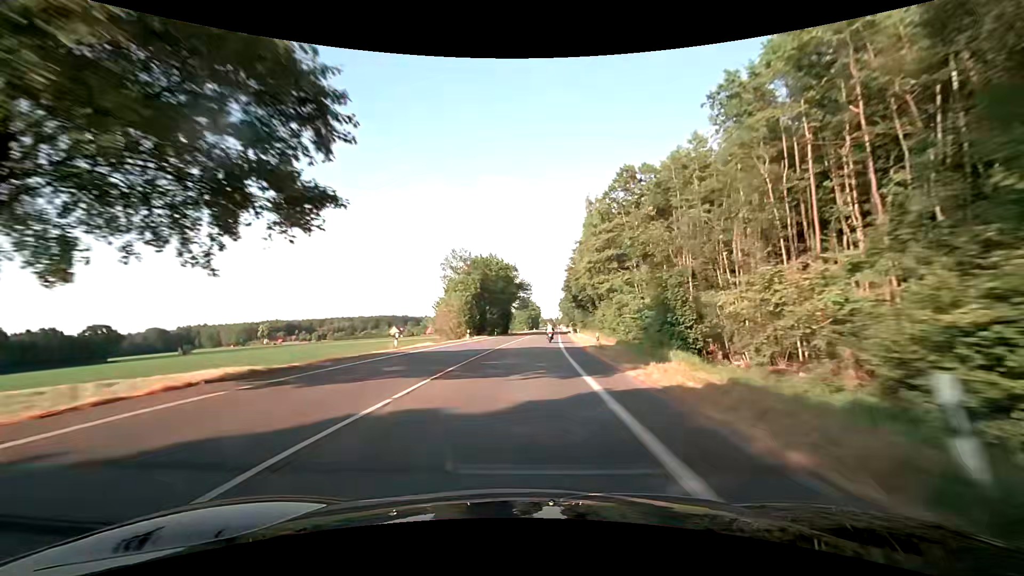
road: secondary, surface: asphalt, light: Day
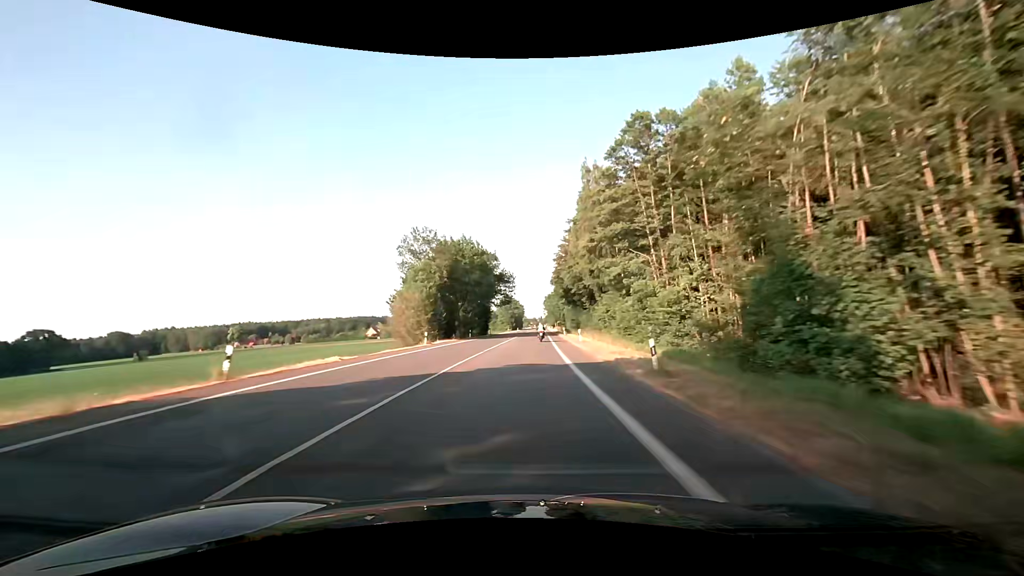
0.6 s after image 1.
(+0.3, +15.5) m; +2°
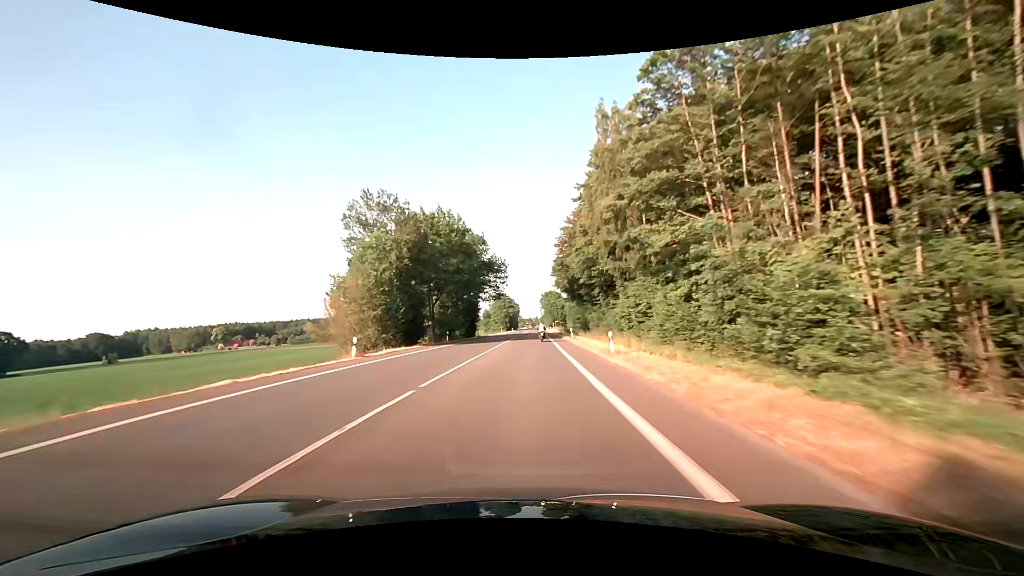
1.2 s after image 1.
(+0.2, +15.6) m; +1°
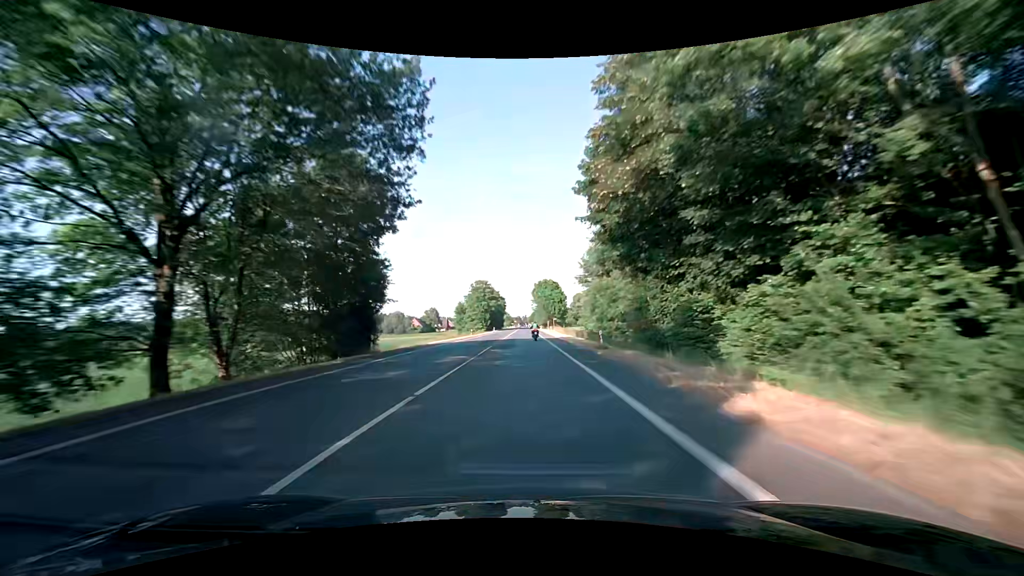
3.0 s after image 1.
(+0.7, +47.1) m; +1°
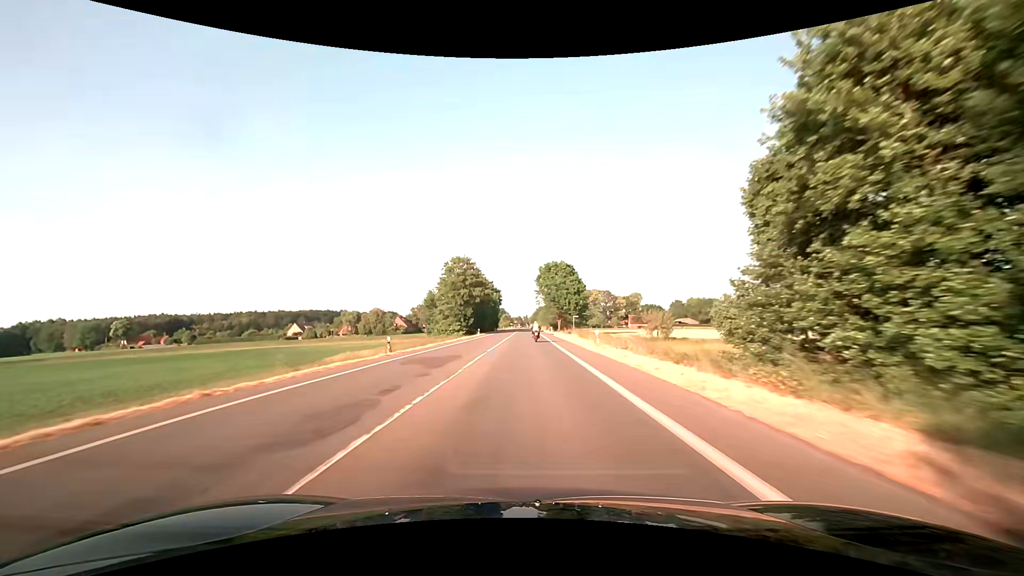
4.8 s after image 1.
(+0.2, +47.0) m; 0°
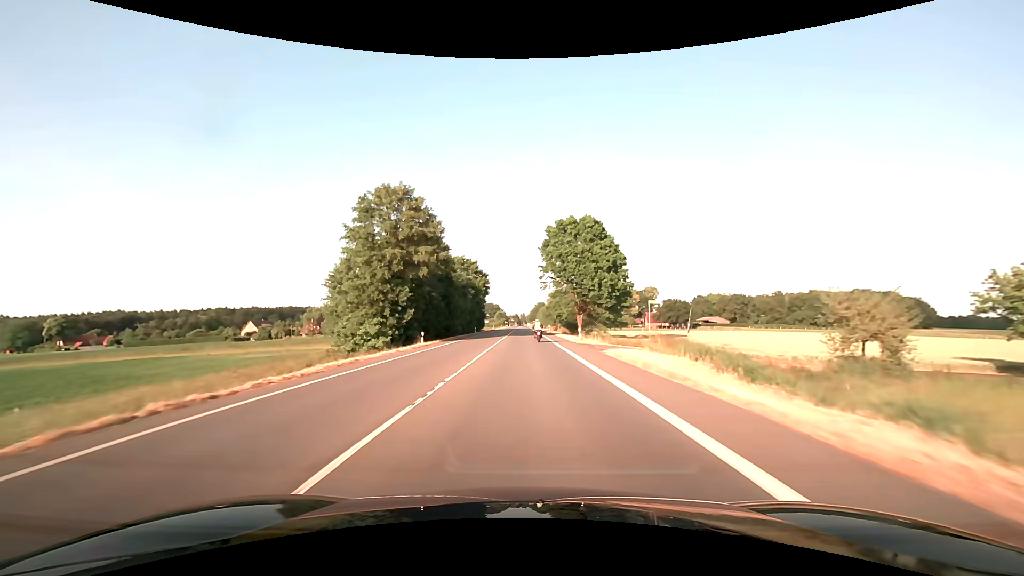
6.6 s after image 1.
(+0.1, +45.8) m; 0°
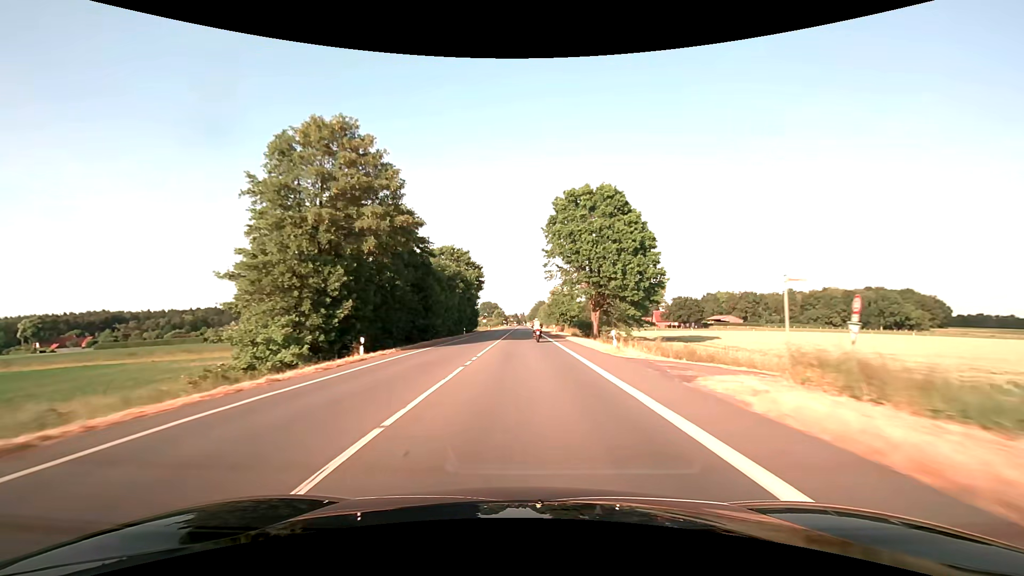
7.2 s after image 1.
(0.0, +14.8) m; 0°
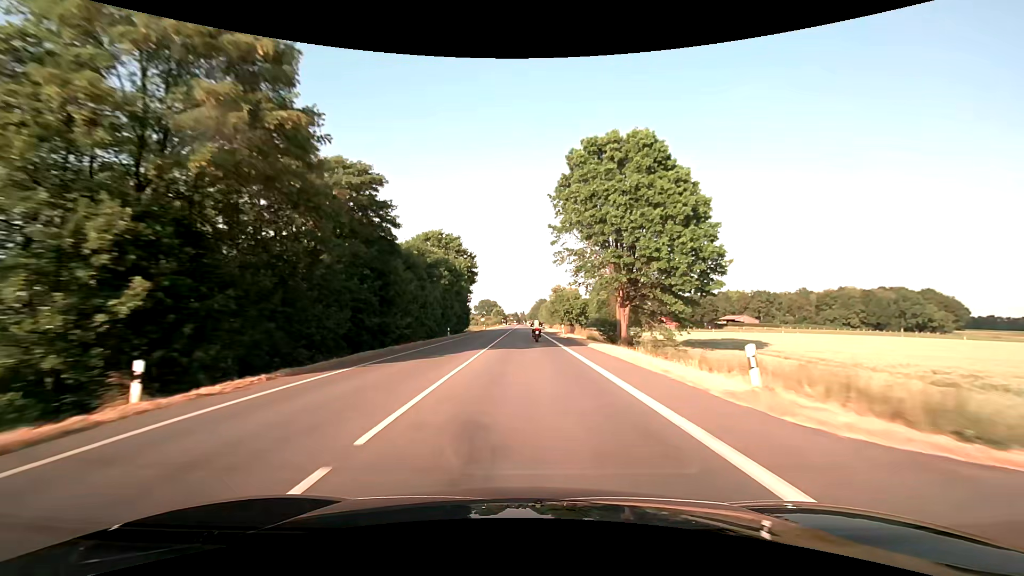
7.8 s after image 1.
(0.0, +14.5) m; 0°
(0, +10) (0, +20) (0, +30) (0, +40) (0, +50) (0, +60) (0, +70) (0, +80) (0, +90) (0, +100) m
